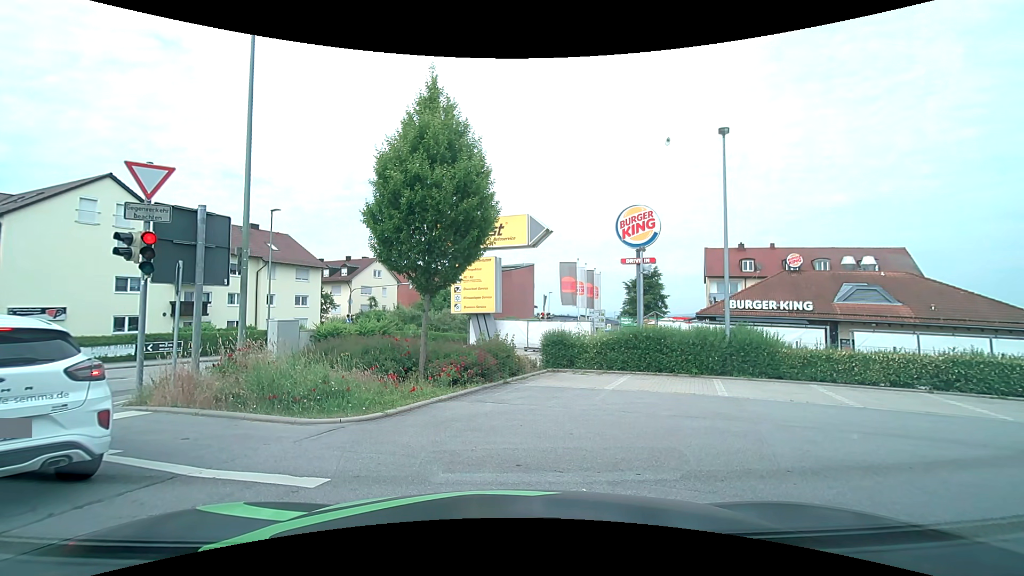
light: Day
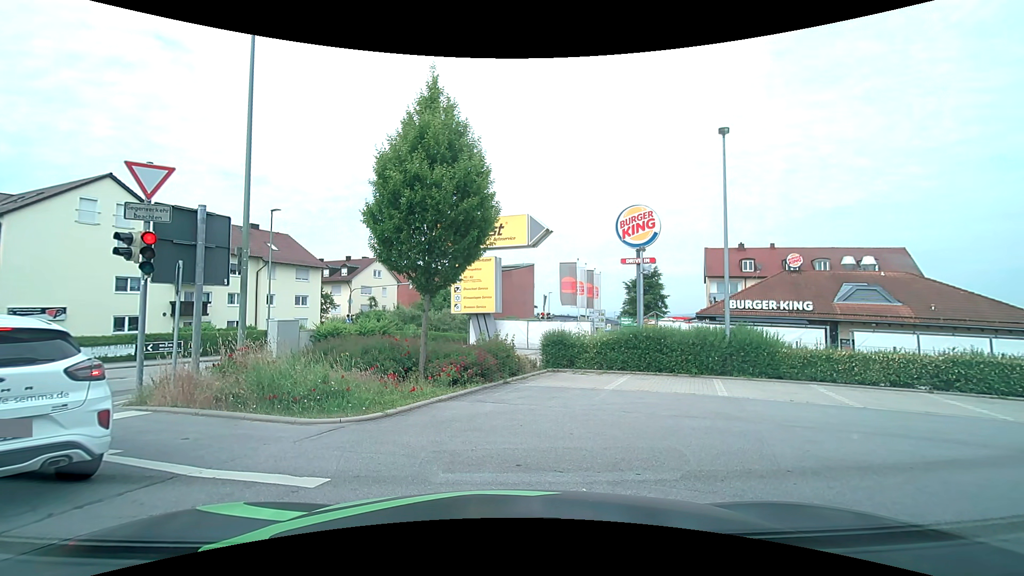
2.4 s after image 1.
(0.0, 0.0) m; 0°
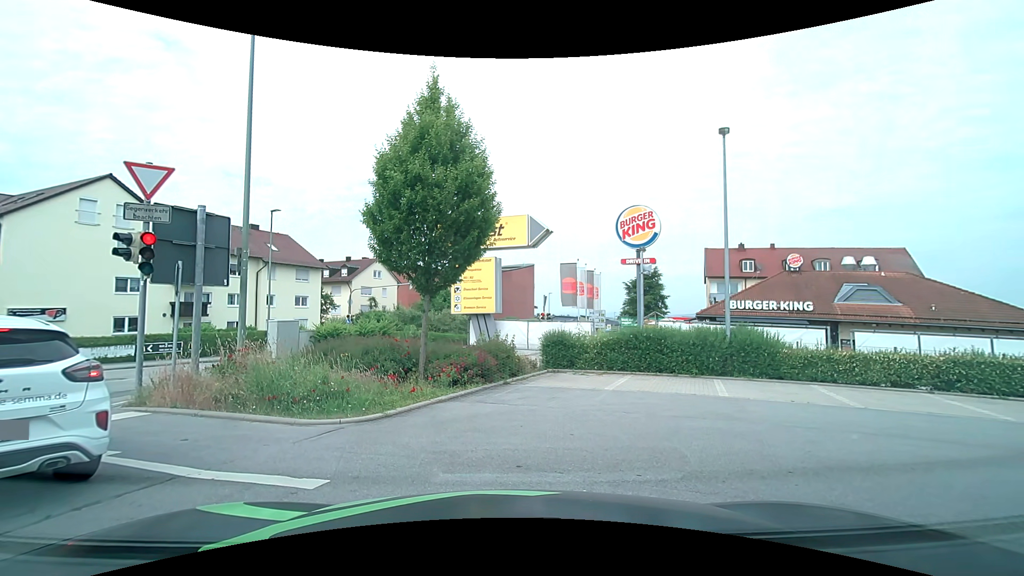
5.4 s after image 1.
(0.0, 0.0) m; 0°
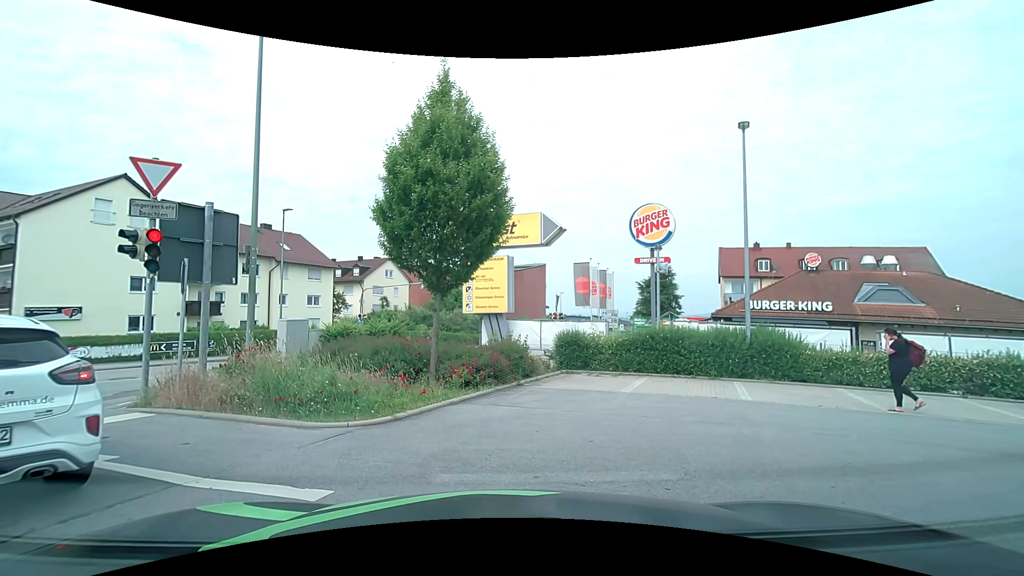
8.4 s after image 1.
(0.0, +0.3) m; 0°
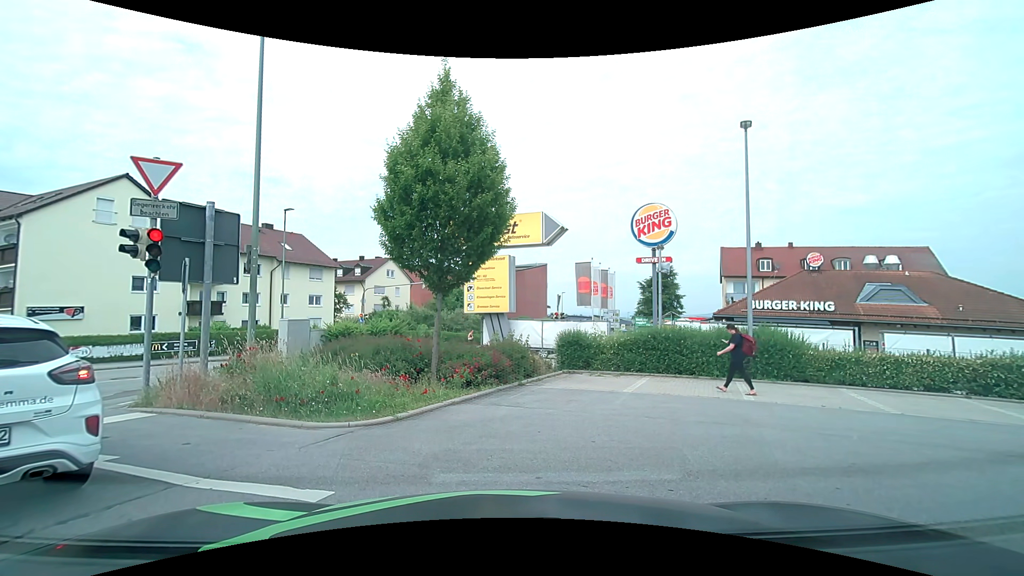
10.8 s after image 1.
(0.0, +0.1) m; 0°
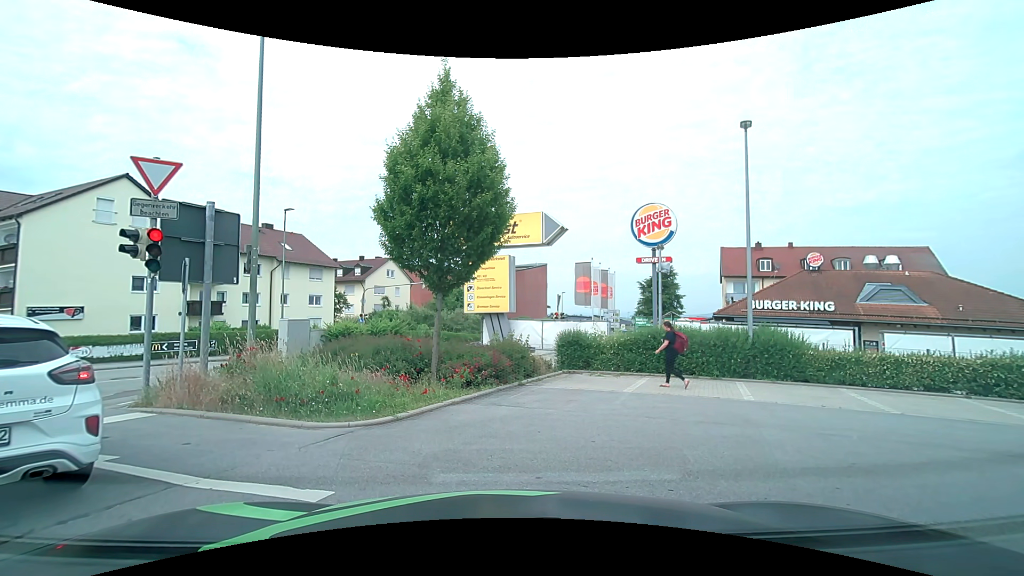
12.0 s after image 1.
(0.0, 0.0) m; 0°
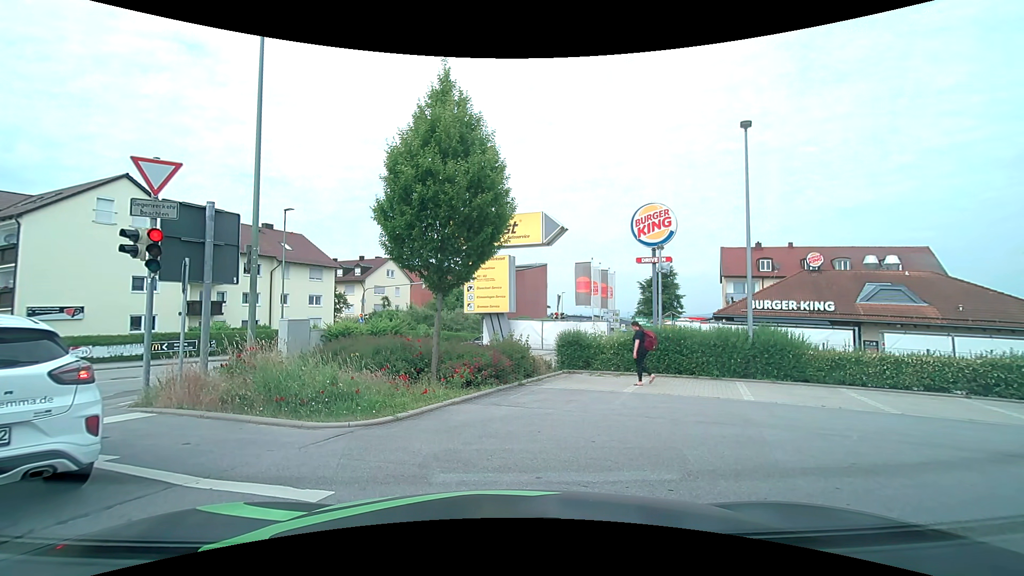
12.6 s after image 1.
(0.0, 0.0) m; 0°
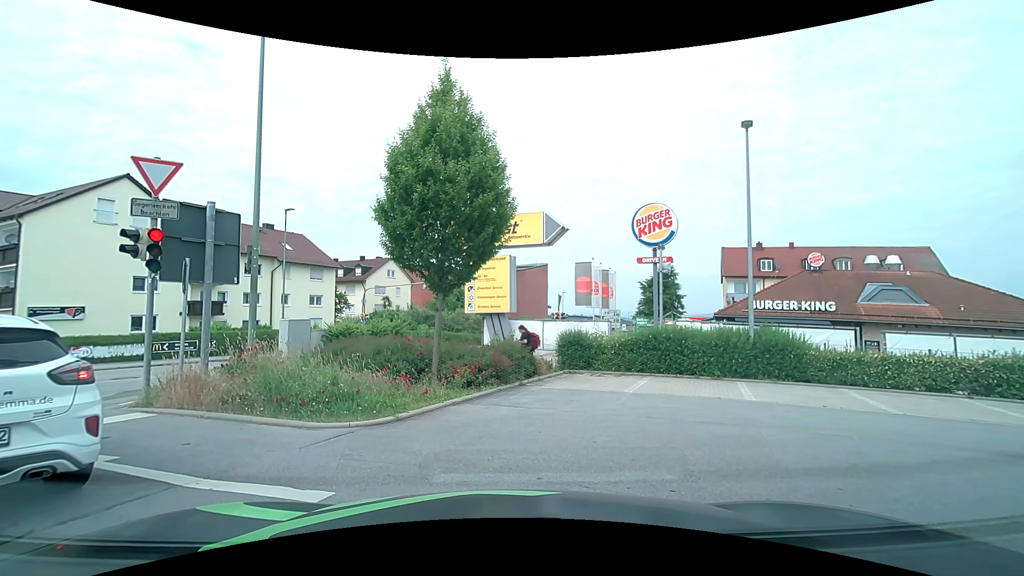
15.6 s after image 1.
(0.0, 0.0) m; 0°
